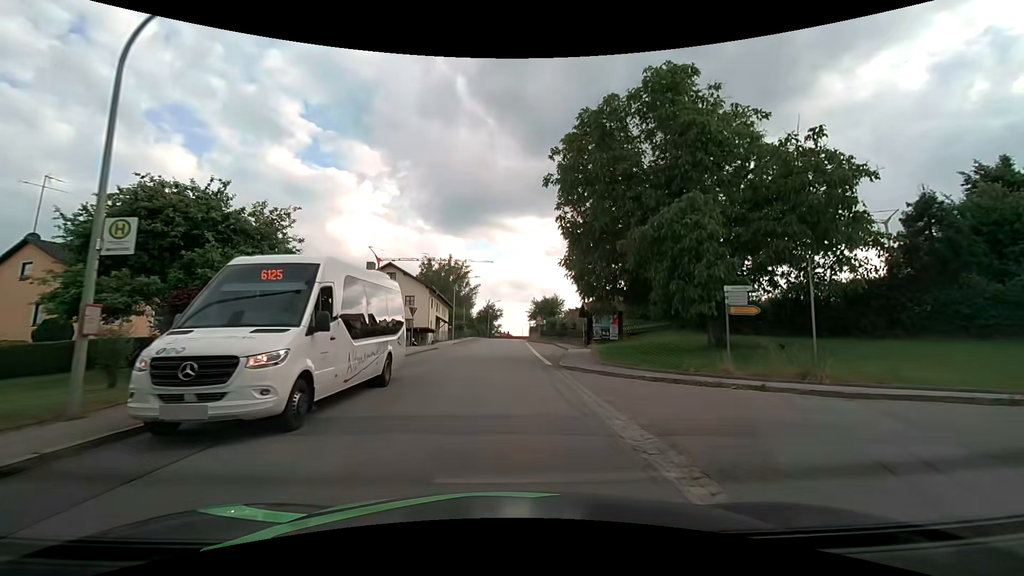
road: tertiary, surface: asphalt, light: Day
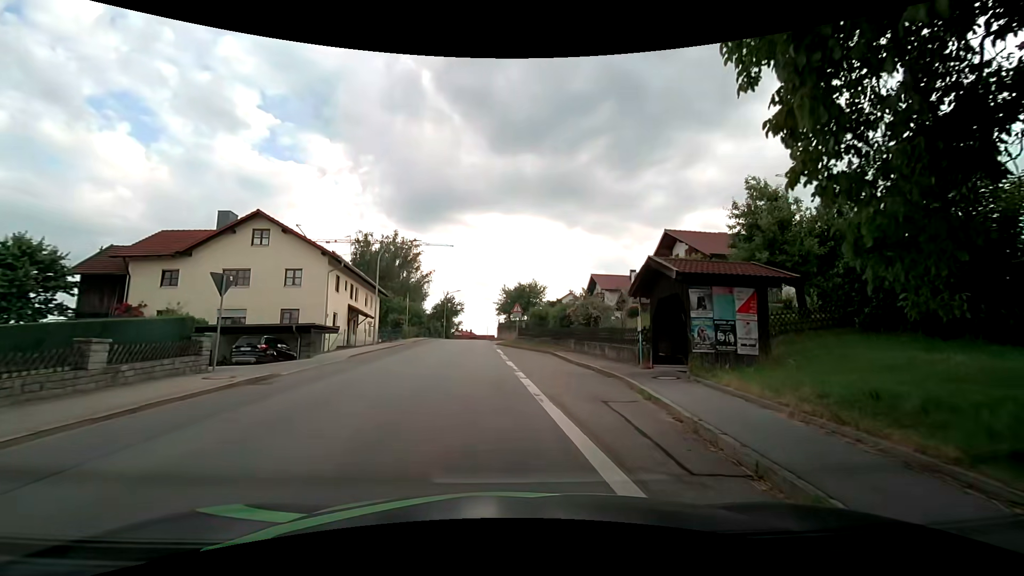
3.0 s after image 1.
(+0.4, +22.2) m; +3°
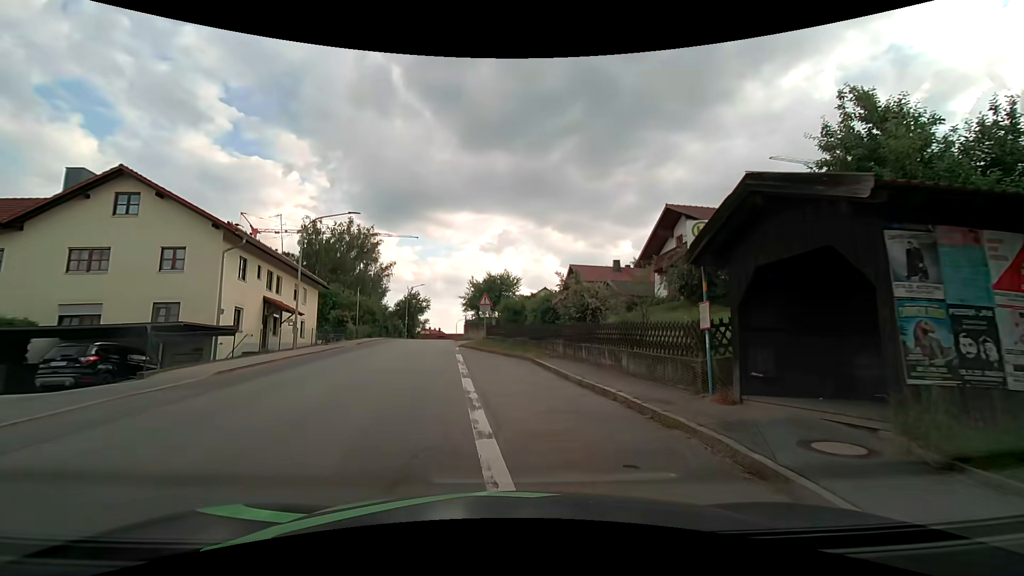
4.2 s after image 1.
(+0.4, +7.6) m; +5°
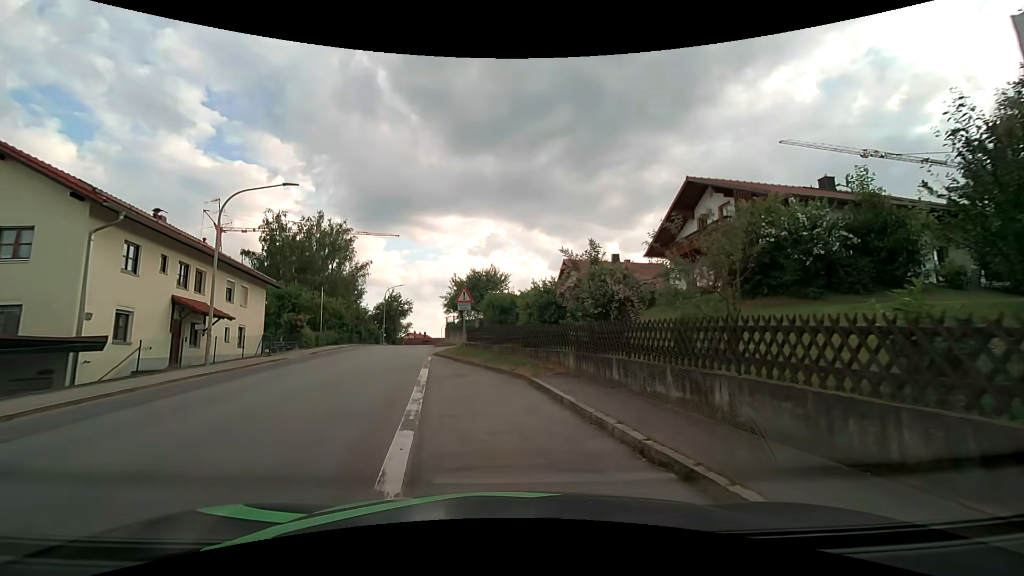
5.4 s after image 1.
(+0.1, +6.1) m; +2°
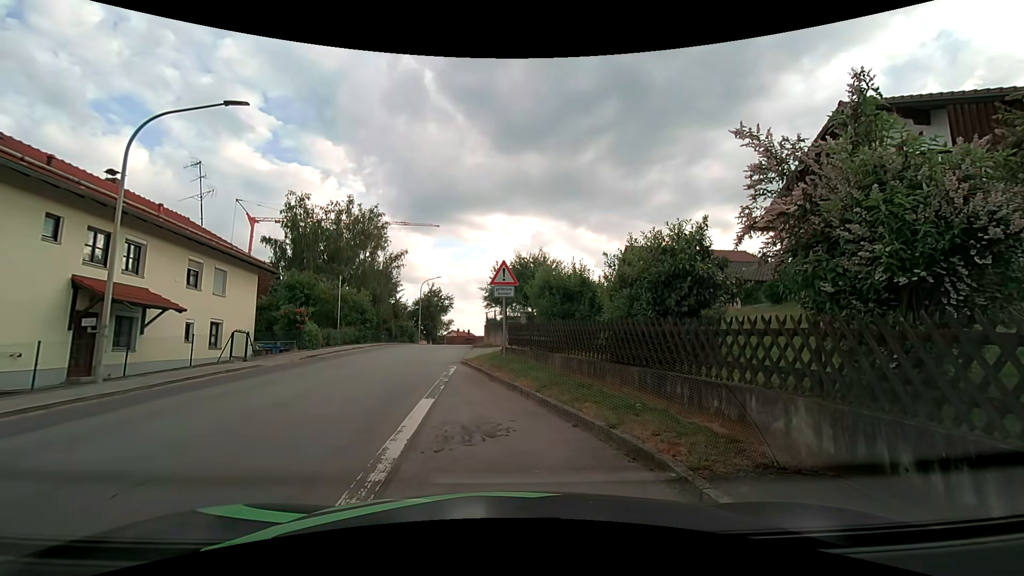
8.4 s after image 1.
(-0.4, +7.6) m; -5°
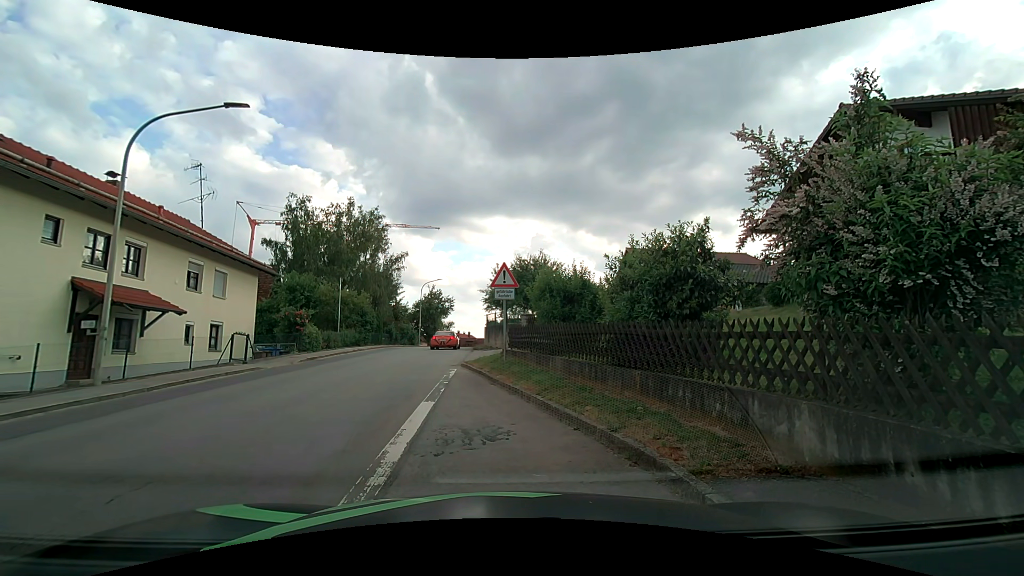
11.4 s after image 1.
(0.0, +0.2) m; 0°
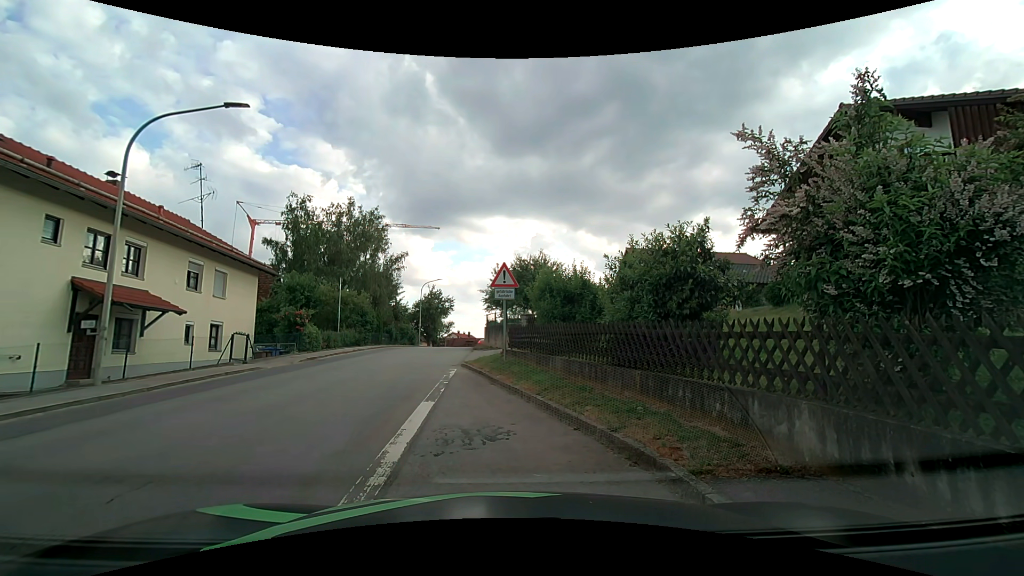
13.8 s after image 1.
(0.0, 0.0) m; 0°
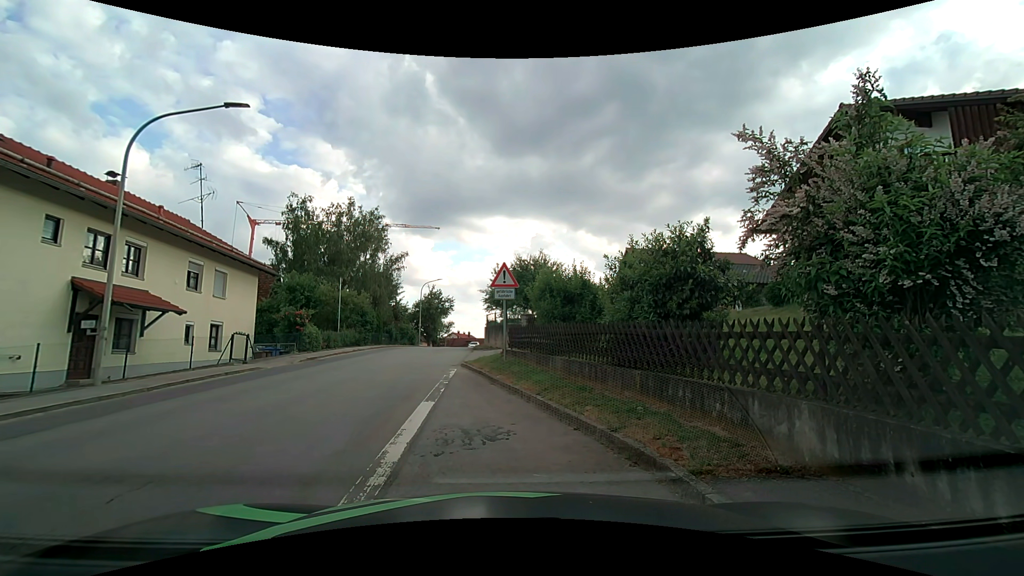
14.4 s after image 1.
(0.0, 0.0) m; 0°
